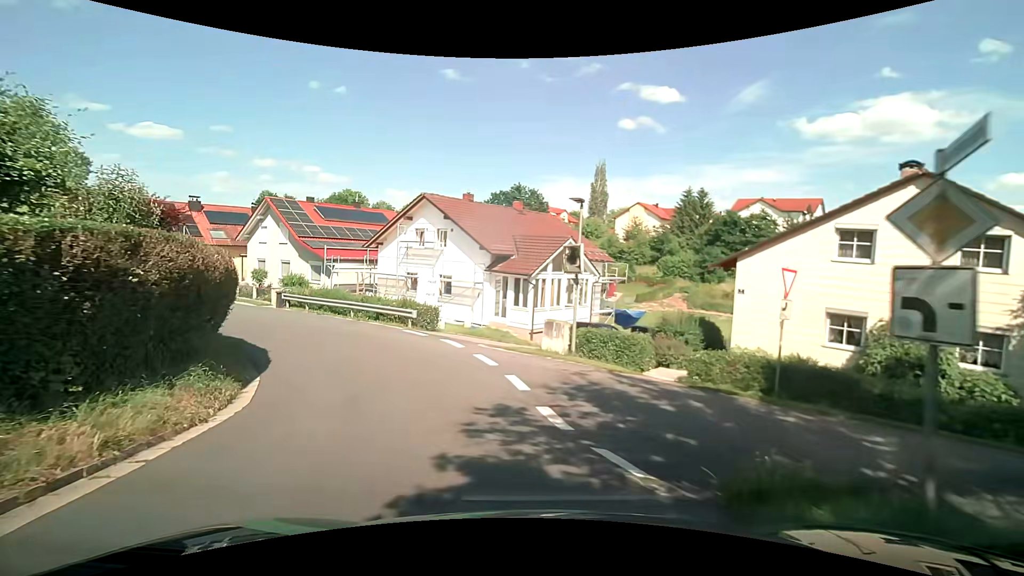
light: Day
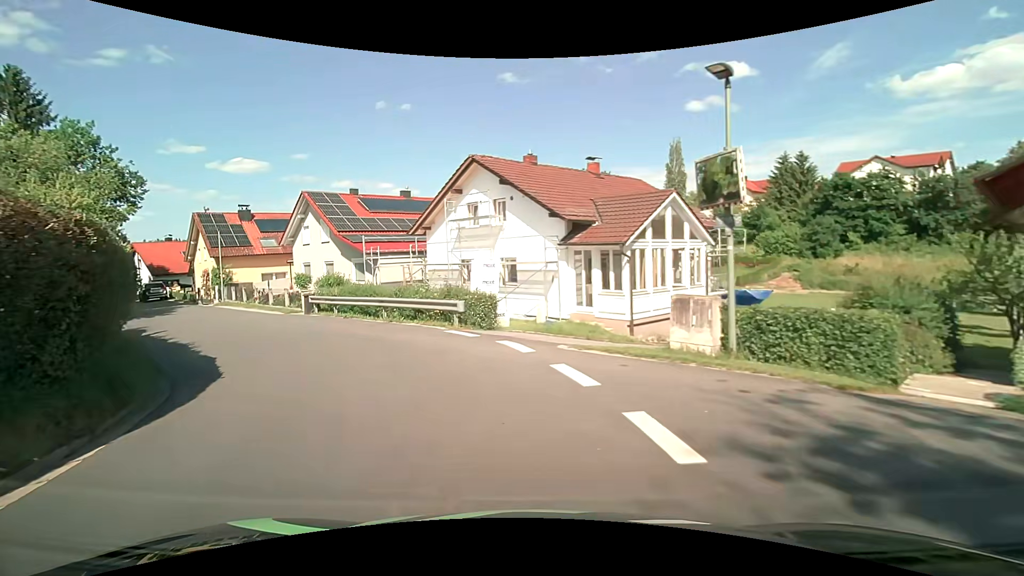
(-0.4, +6.7) m; -8°
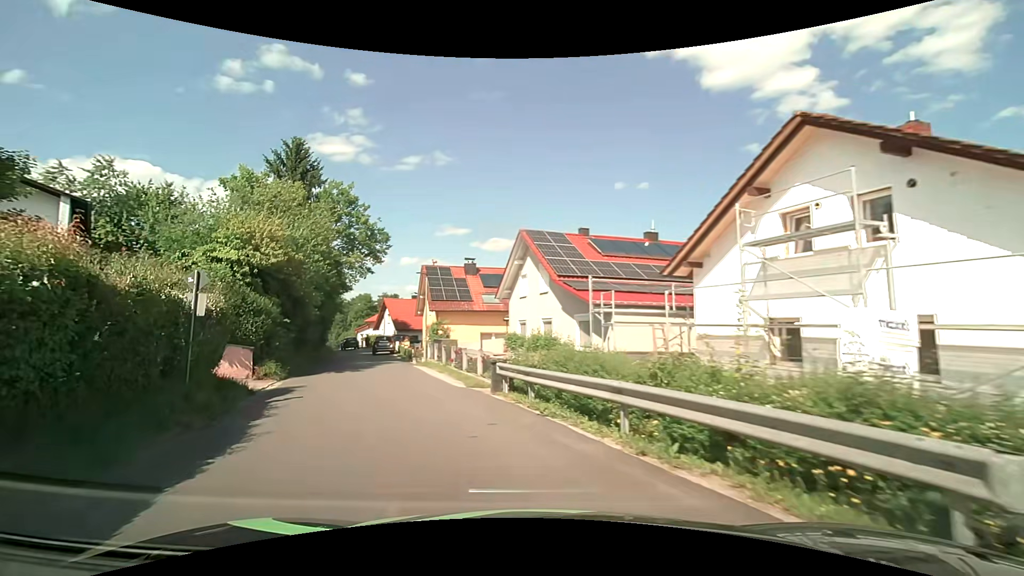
(-2.3, +10.2) m; -27°
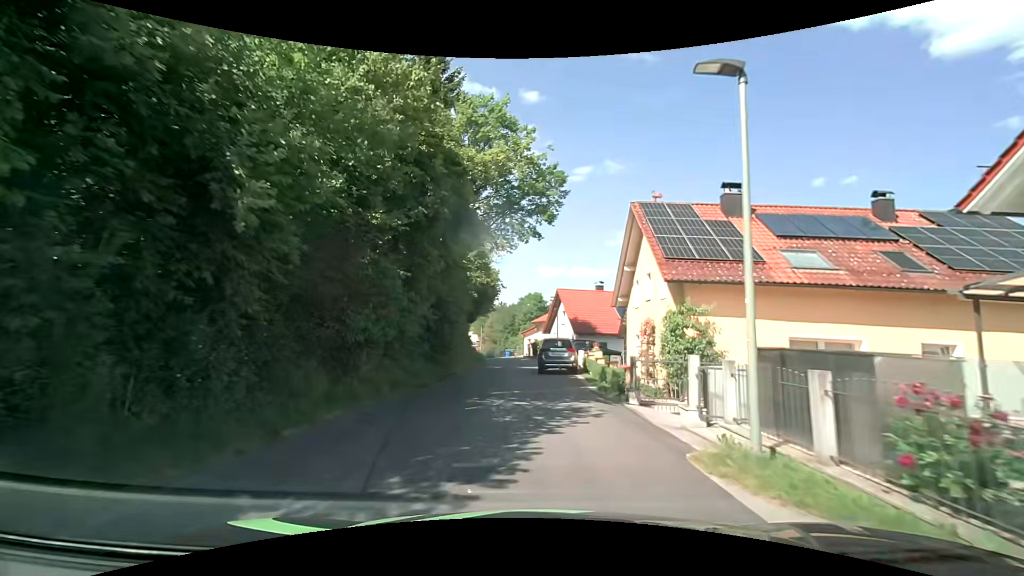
(-5.2, +20.5) m; -19°
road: residential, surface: asphalt
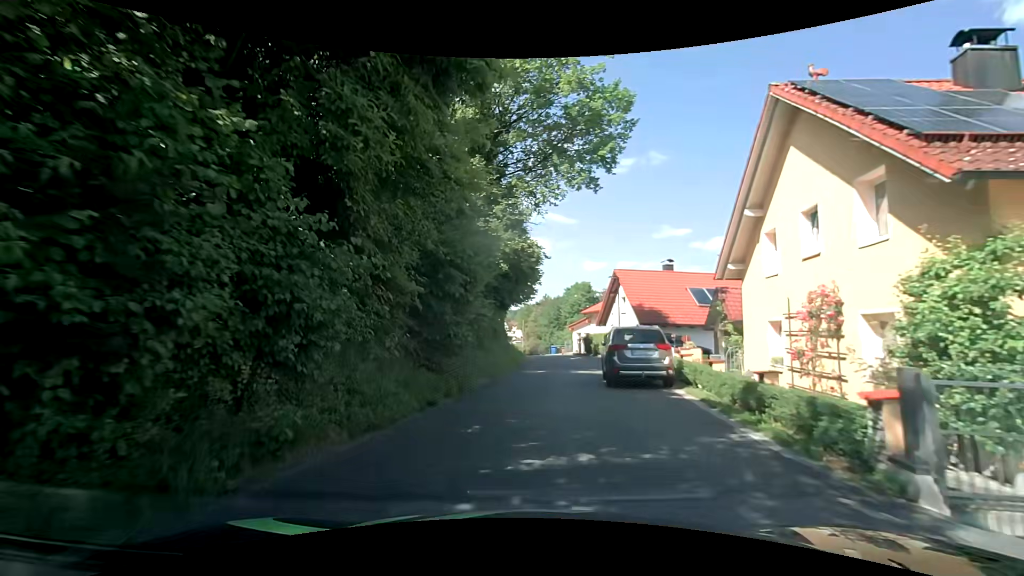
(-0.3, +8.8) m; -4°
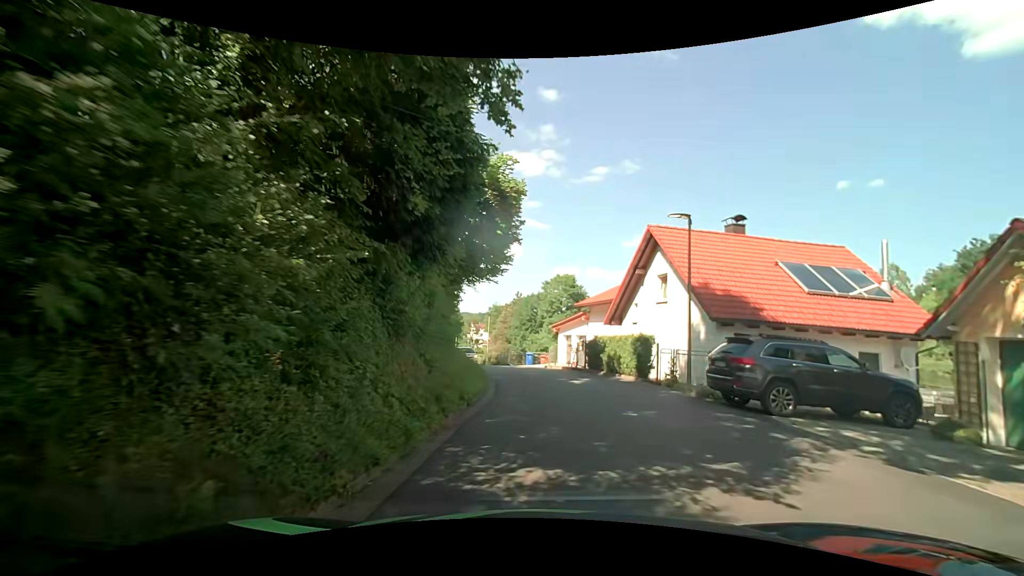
(-0.2, +16.1) m; +3°
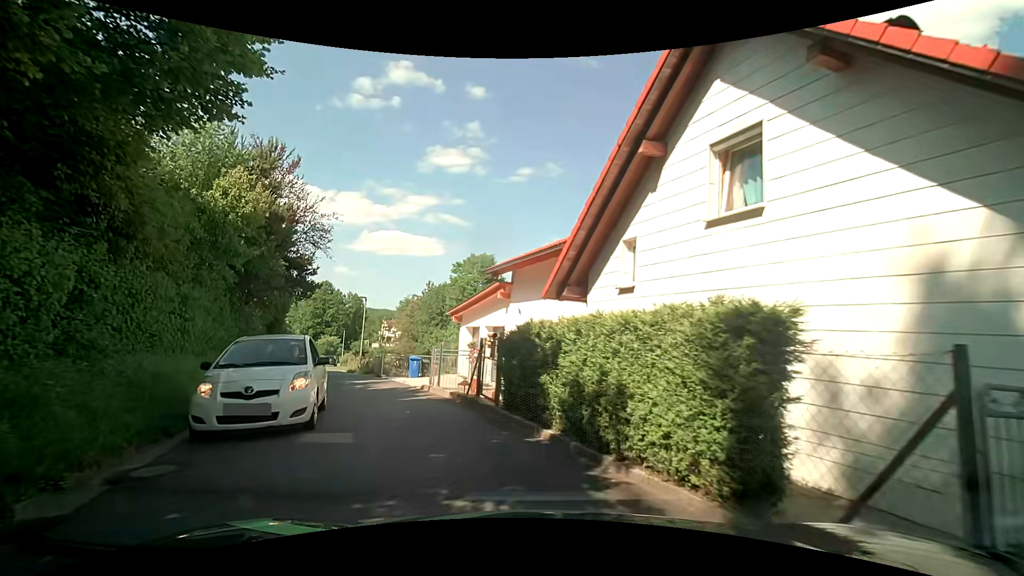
(+1.4, +14.6) m; +8°
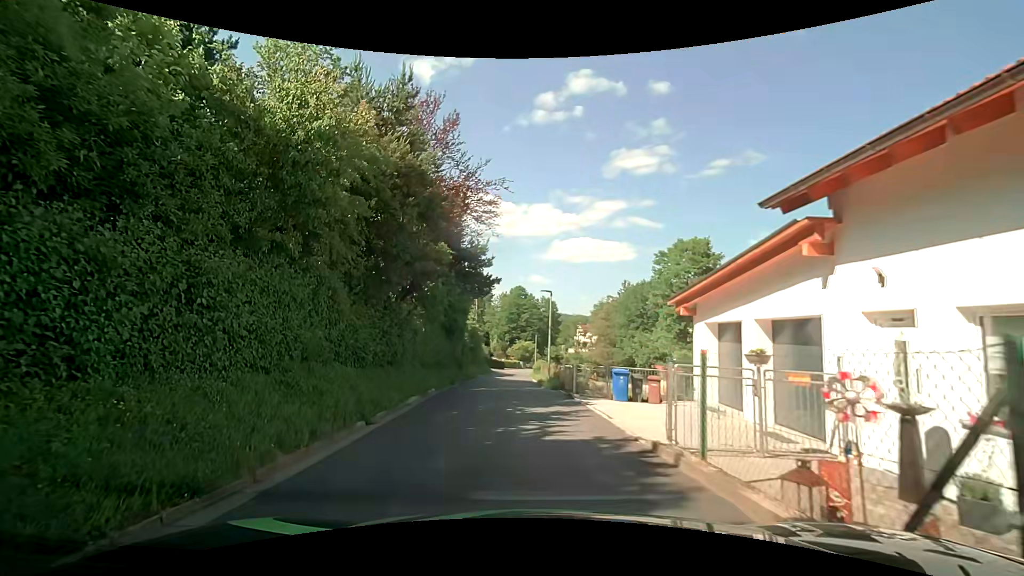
(-1.4, +8.2) m; -22°
(0, +10) (0, +20) (-1, +30) (-1, +40) (-1, +50) (-1, +60) (0, +70) (+1, +80) (+3, +90) (+6, +99) m
